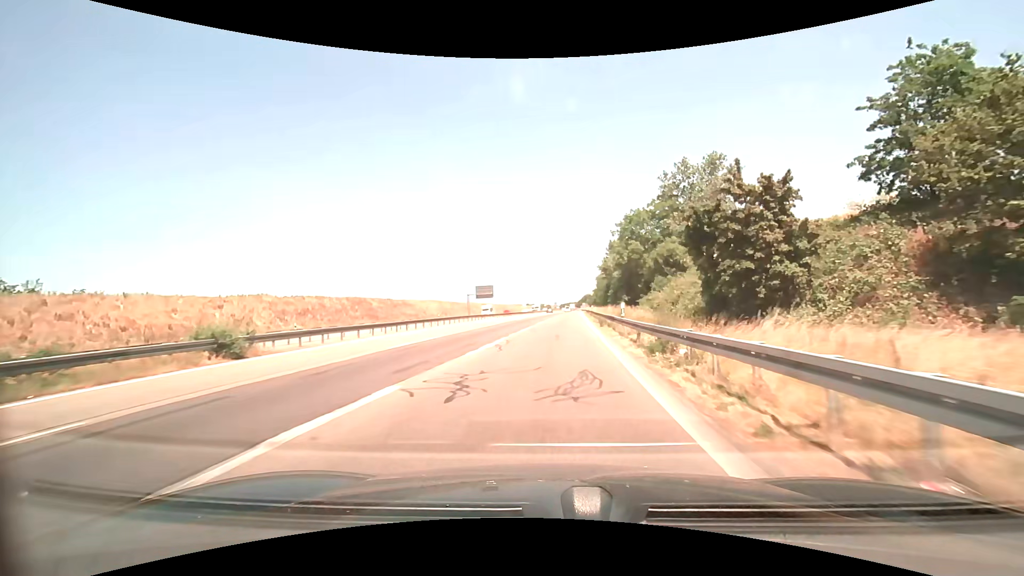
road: motorway_link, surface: asphalt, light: Day
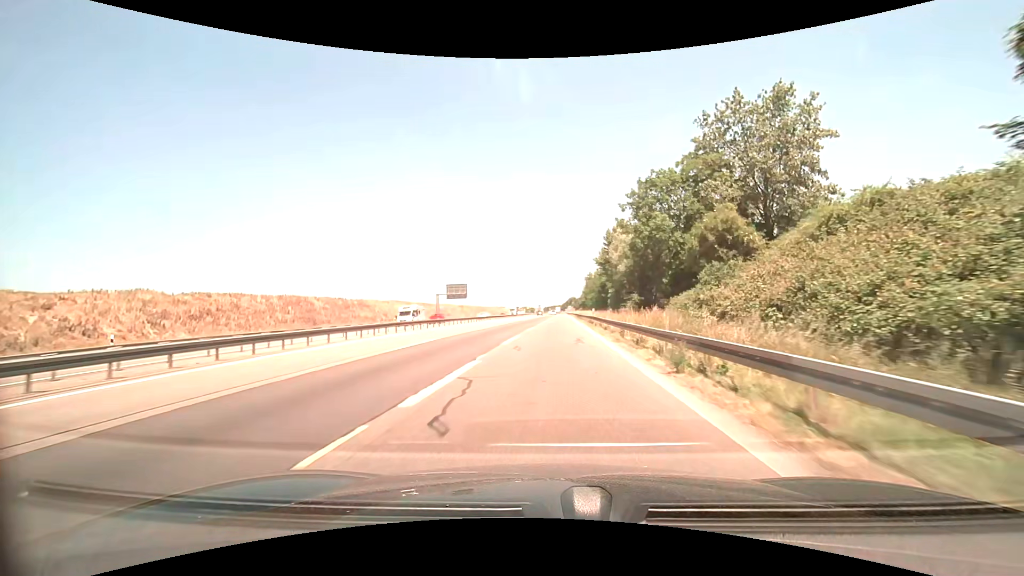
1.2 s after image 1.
(+0.4, +19.8) m; +2°
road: motorway
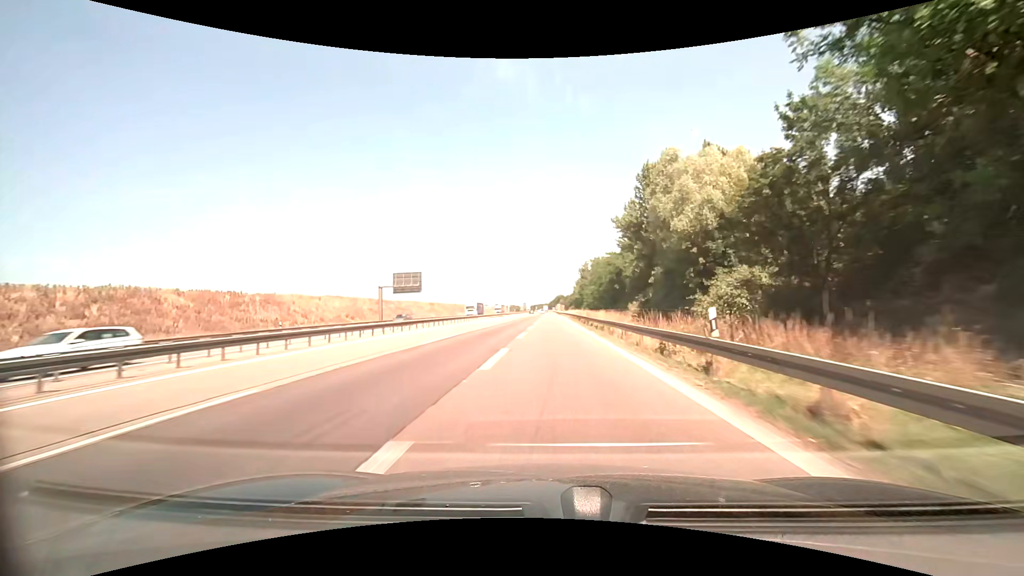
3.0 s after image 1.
(+0.4, +32.2) m; +1°
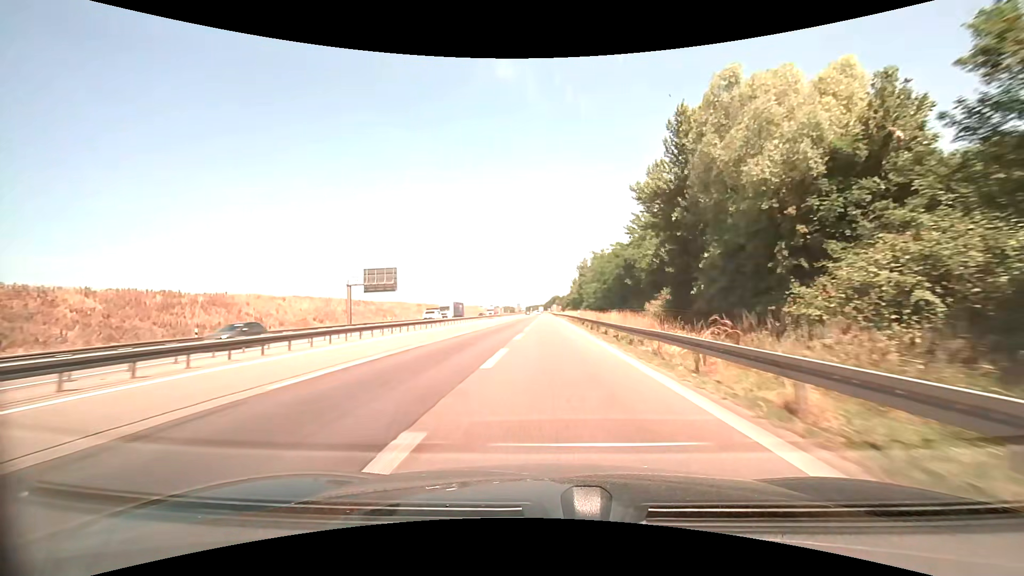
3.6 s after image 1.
(+0.1, +11.6) m; +1°
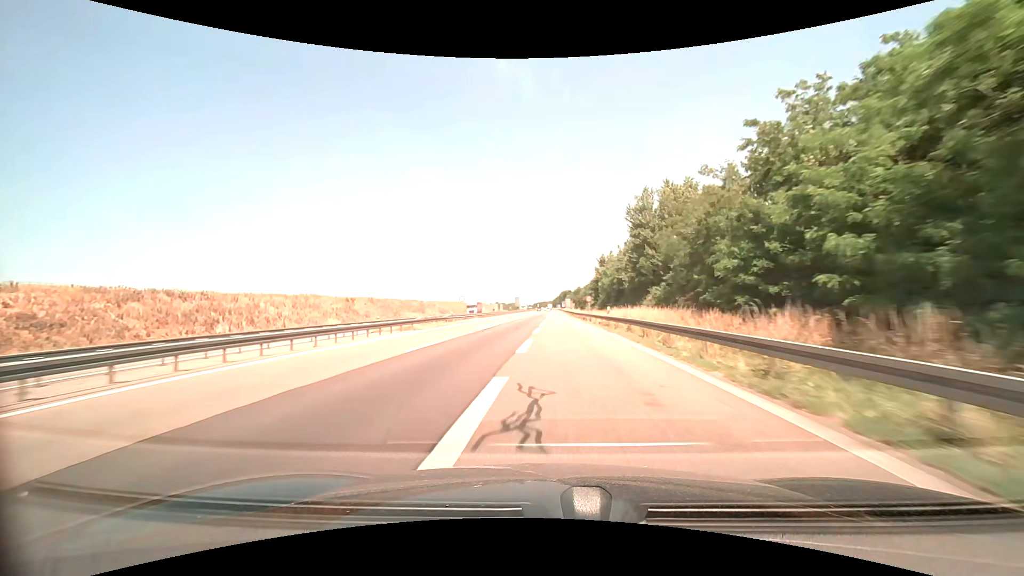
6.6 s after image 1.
(-0.5, +66.4) m; -1°
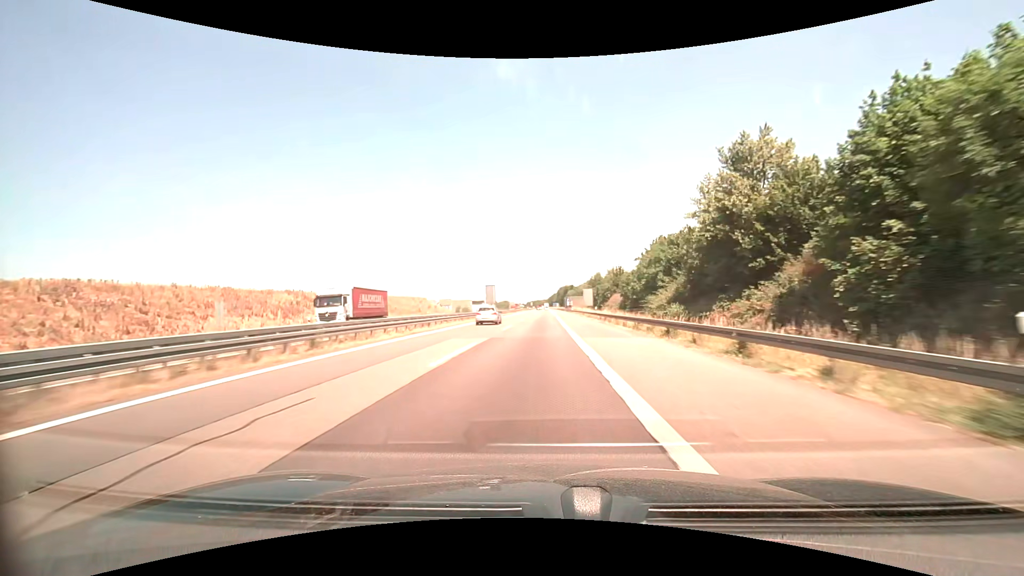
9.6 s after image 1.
(-1.1, +76.4) m; 0°
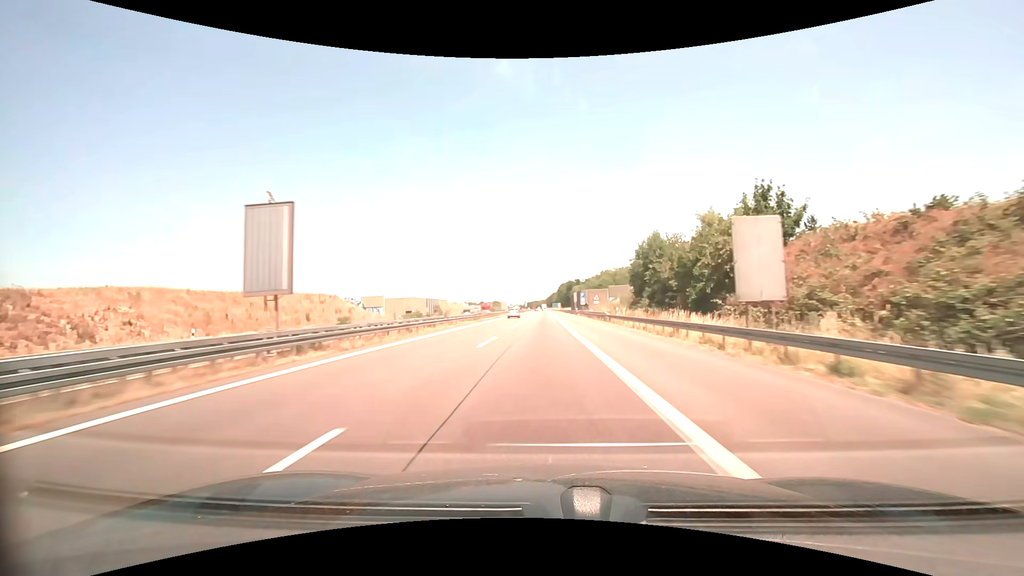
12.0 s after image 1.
(+0.2, +66.1) m; 0°
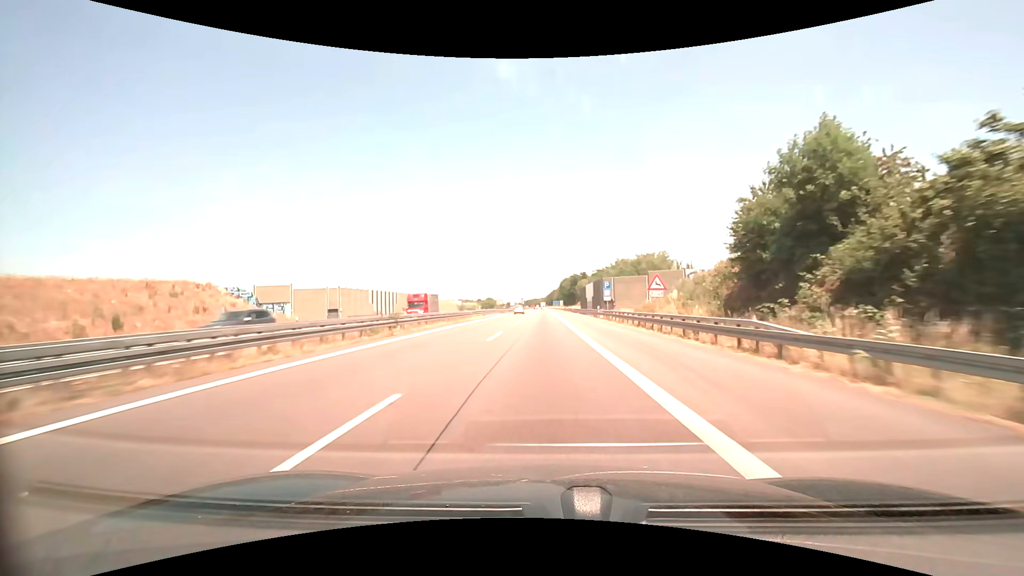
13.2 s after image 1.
(-0.1, +34.3) m; 0°
(0, +10) (0, +20) (0, +30) (0, +40) (0, +50) (0, +60) (0, +70) (0, +80) (0, +90) (0, +100) m
